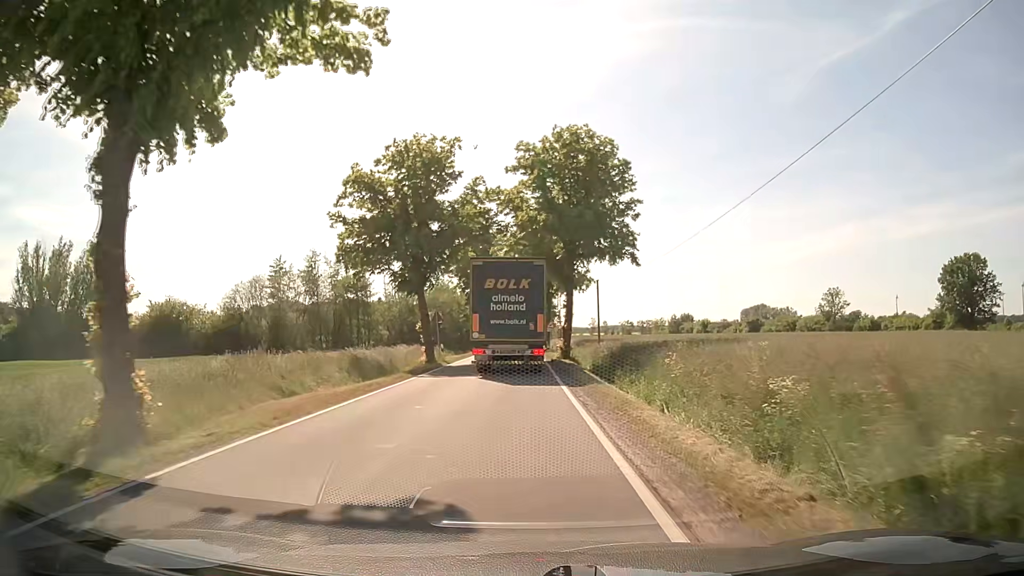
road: tertiary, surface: asphalt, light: Day
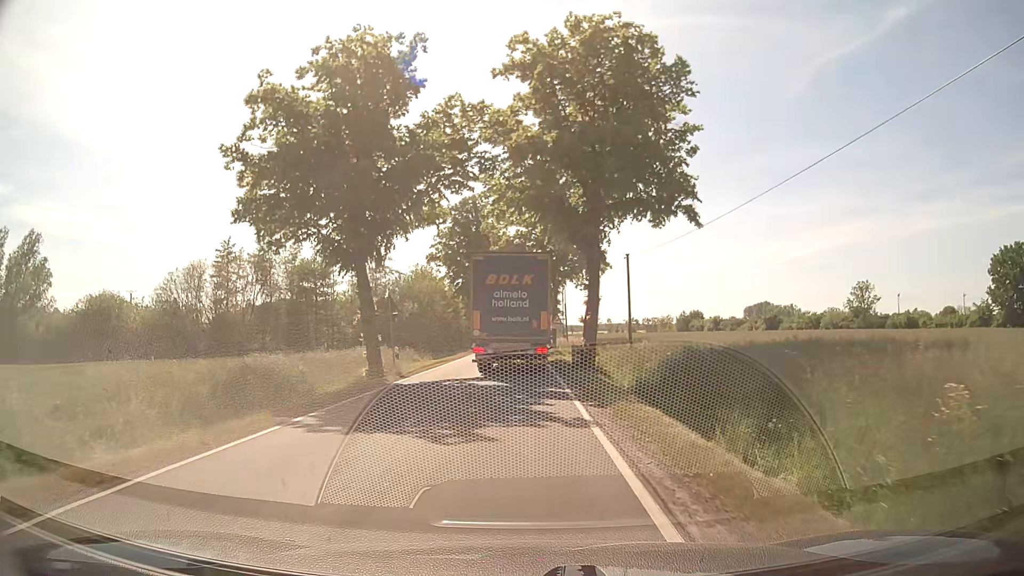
(0.0, +13.7) m; -1°
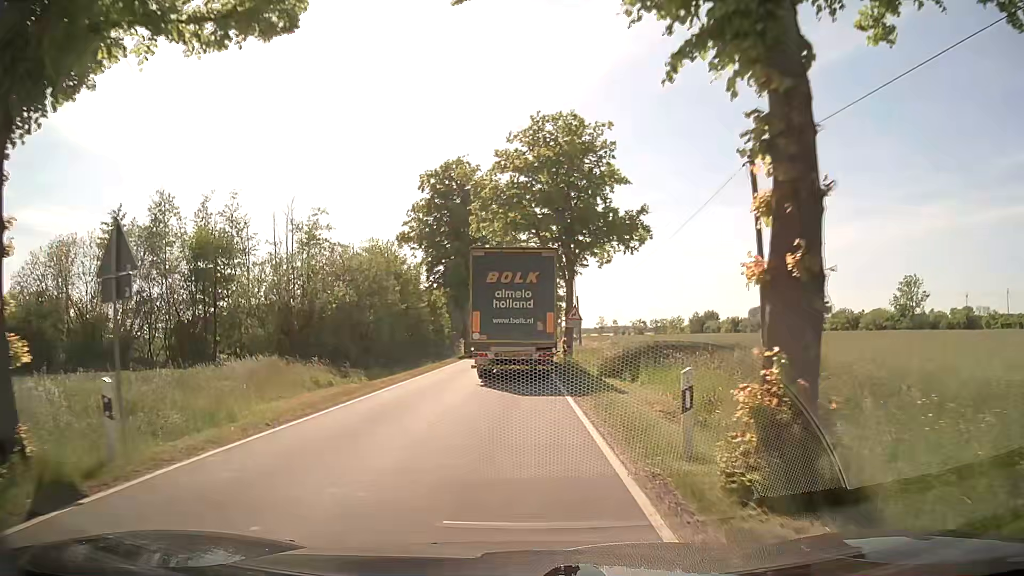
(+0.2, +18.3) m; 0°
(0, +10) (0, +20) (0, +30) (0, +40) (-1, +50) (-1, +60) (-1, +70) (-1, +80) (-1, +90) (0, +100) m
